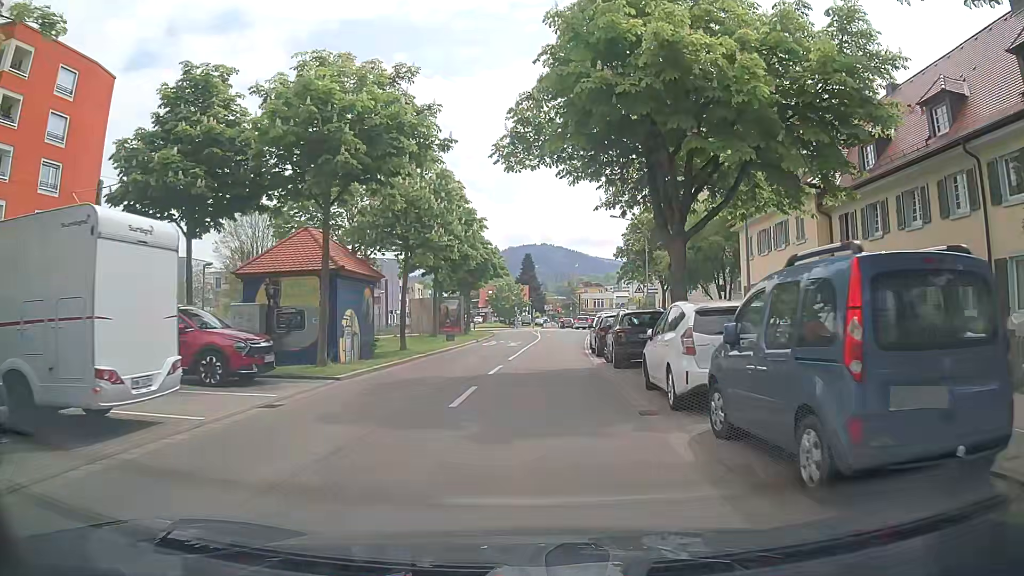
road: residential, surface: asphalt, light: Day
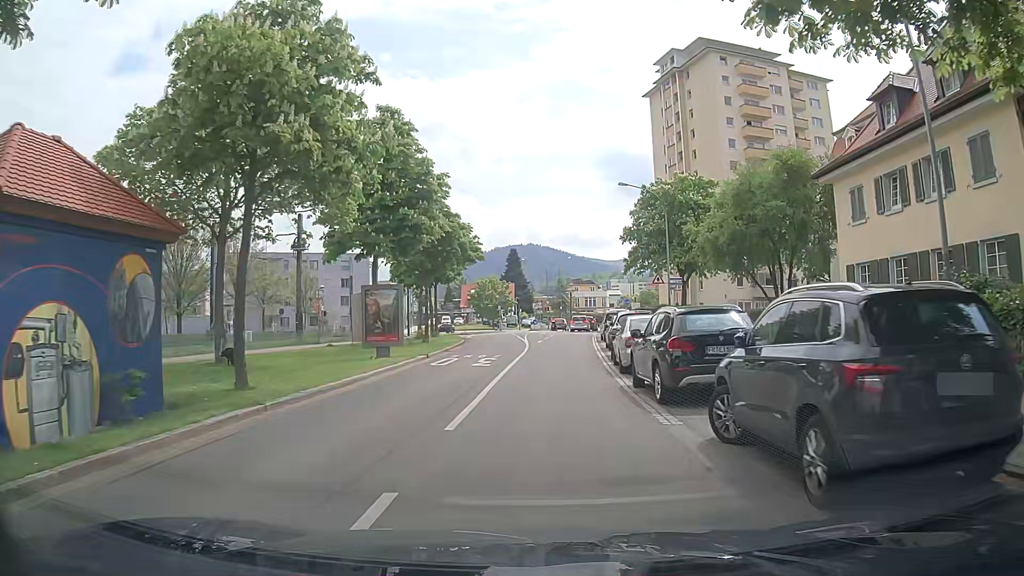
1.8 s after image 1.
(+0.3, +14.0) m; +2°
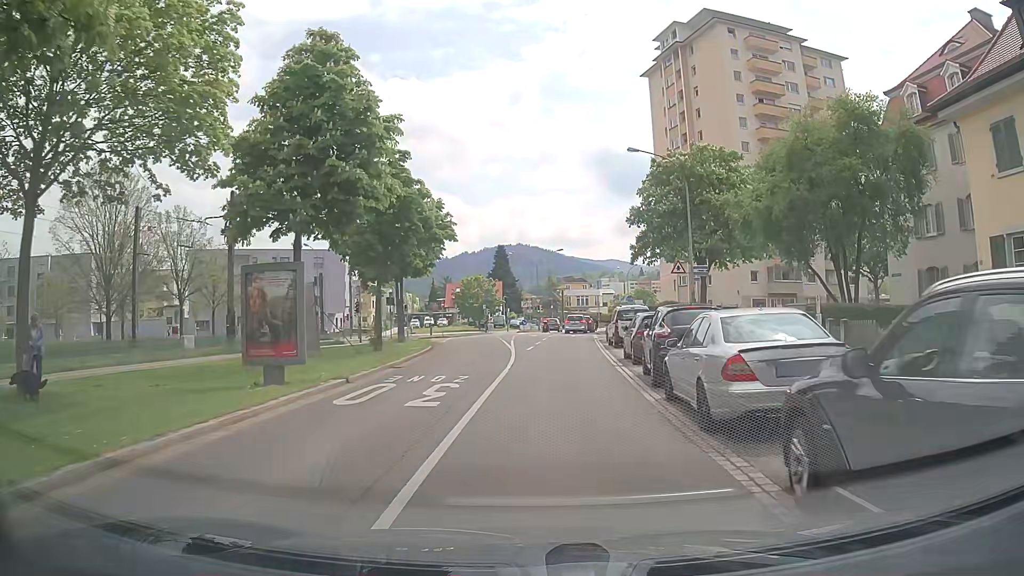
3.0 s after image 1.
(0.0, +9.0) m; +1°
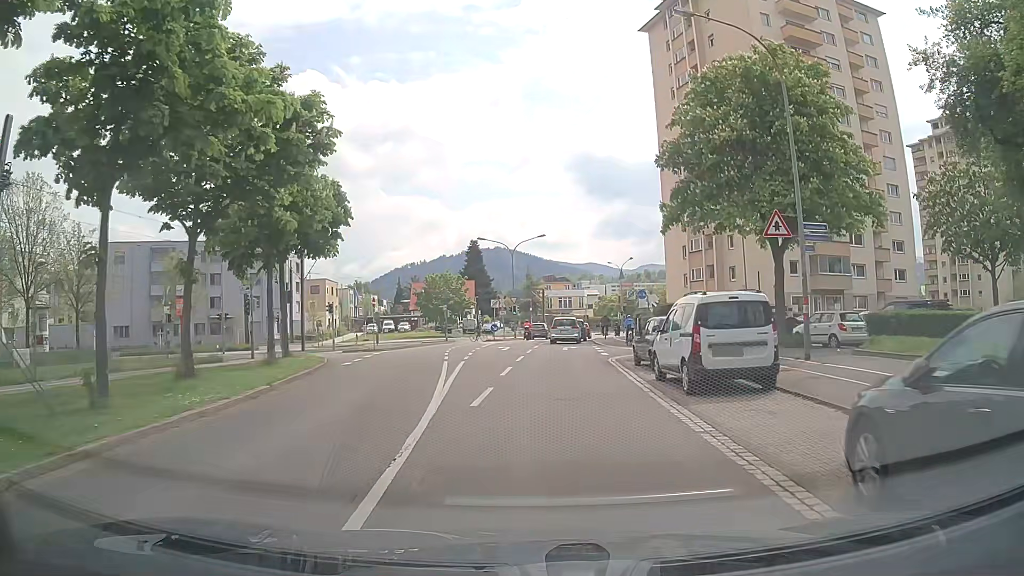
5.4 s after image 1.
(+0.3, +17.1) m; +2°
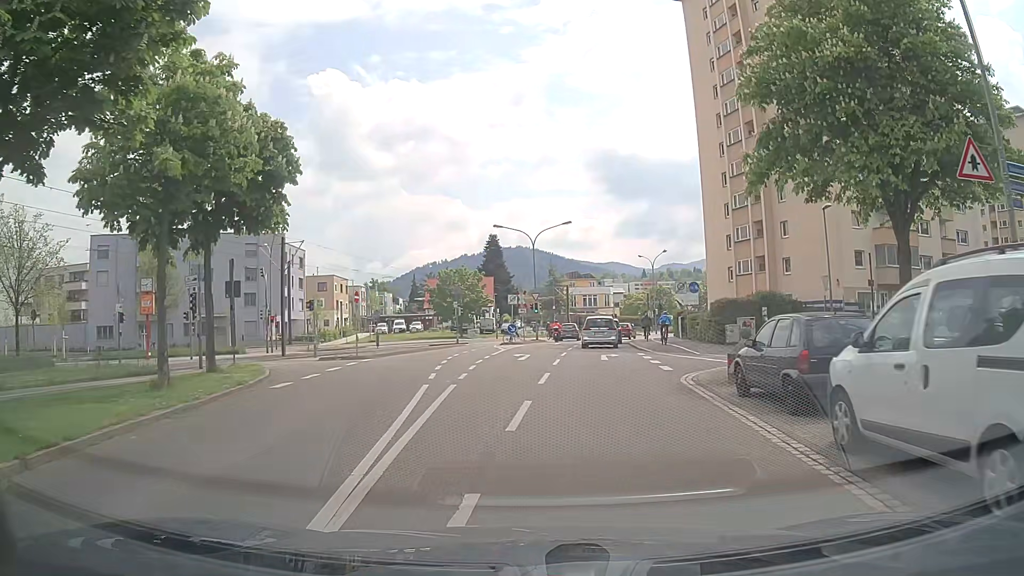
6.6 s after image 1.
(-0.2, +8.3) m; -2°
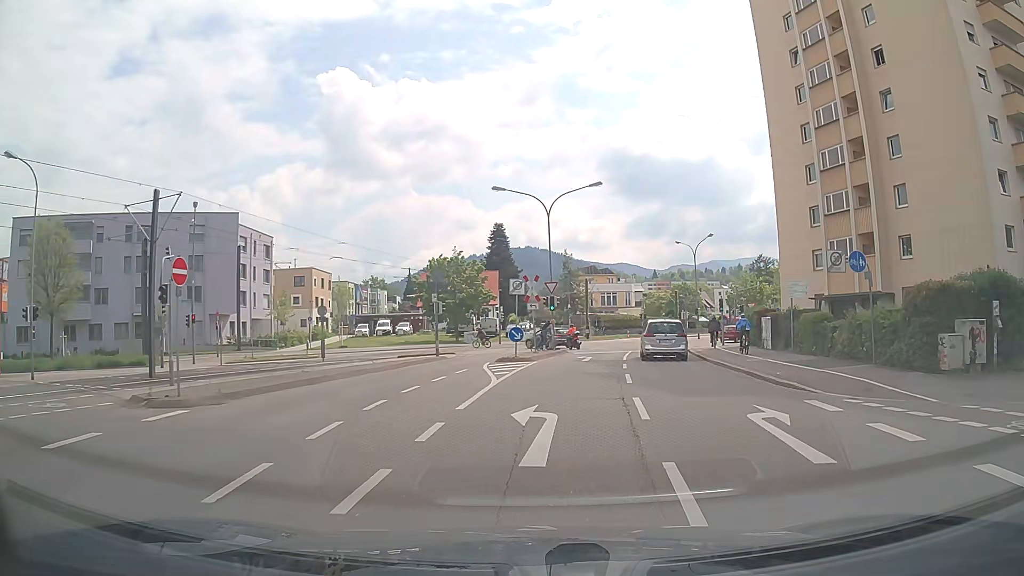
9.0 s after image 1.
(-0.3, +16.8) m; -1°
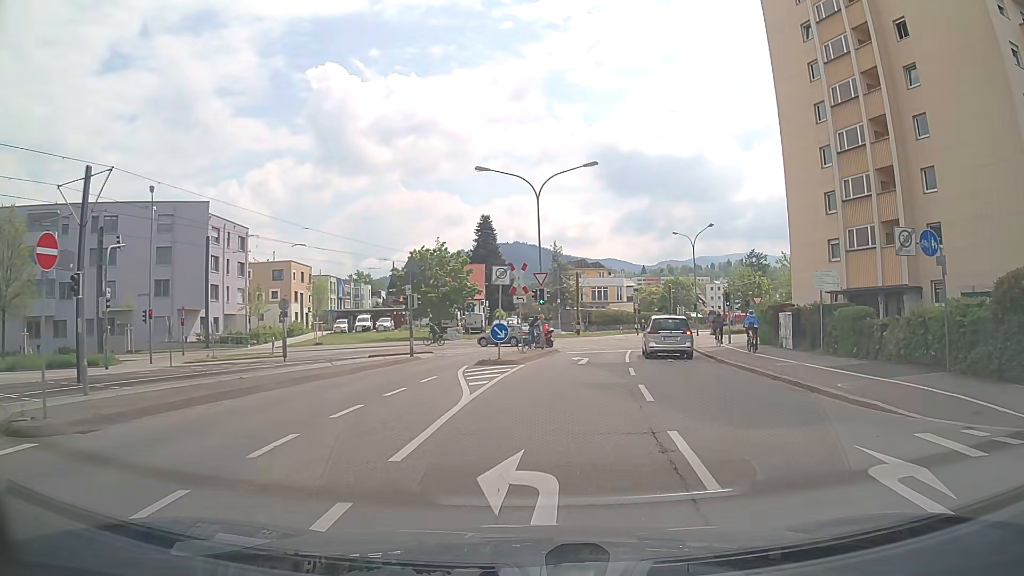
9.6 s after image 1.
(+0.1, +4.2) m; +2°
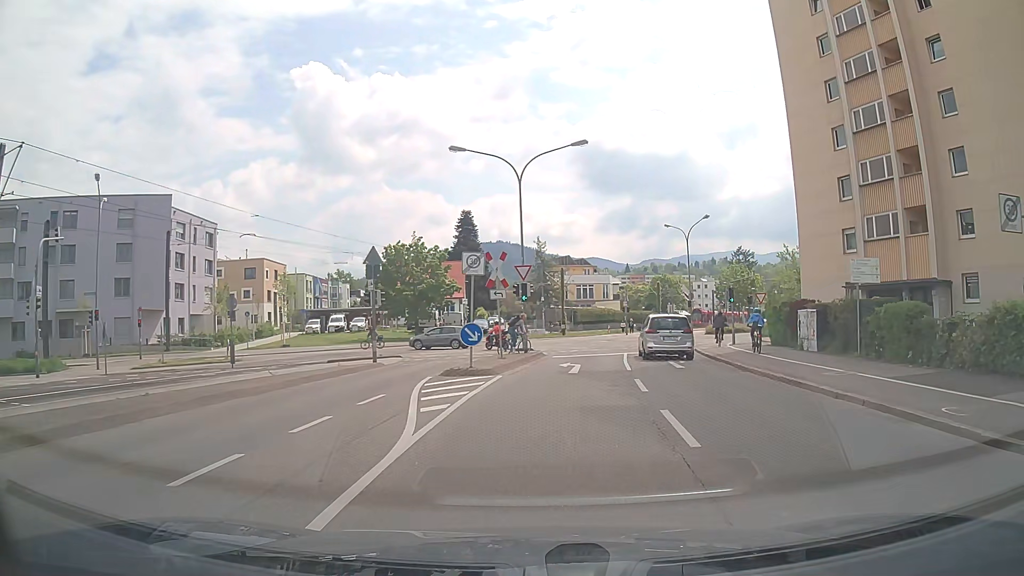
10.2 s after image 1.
(0.0, +4.3) m; +1°
